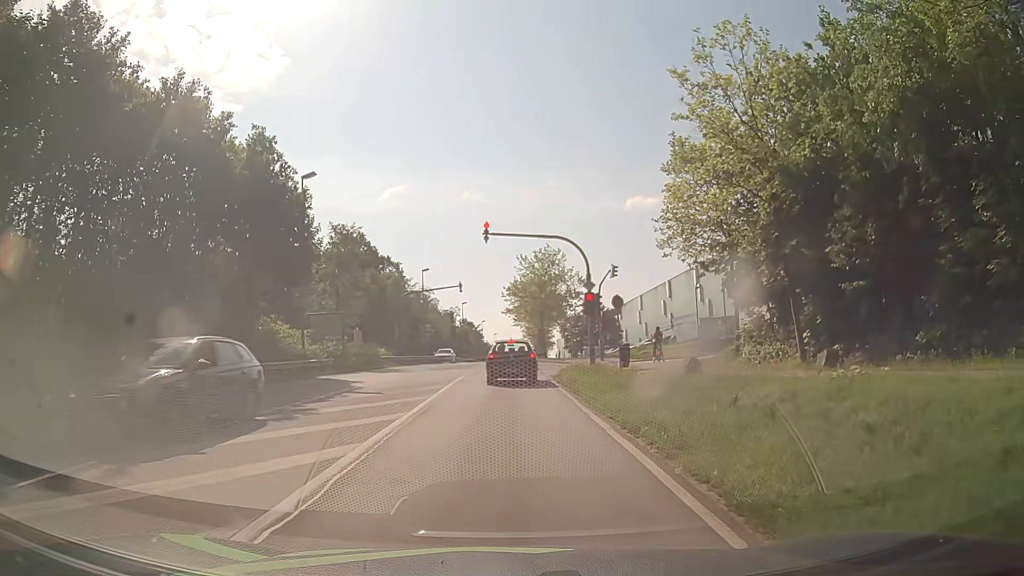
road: secondary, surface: asphalt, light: Day
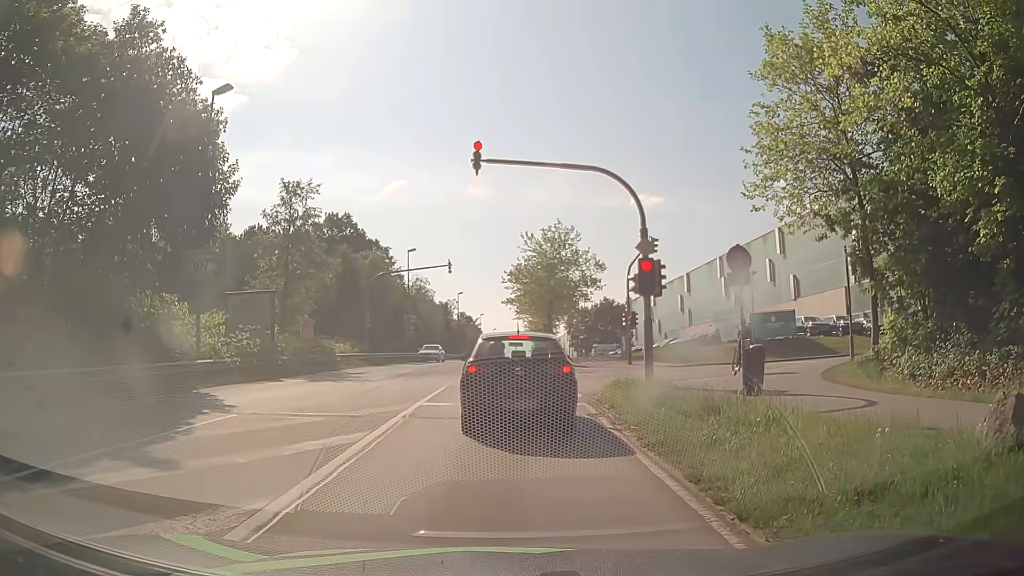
(+0.3, +11.4) m; 0°
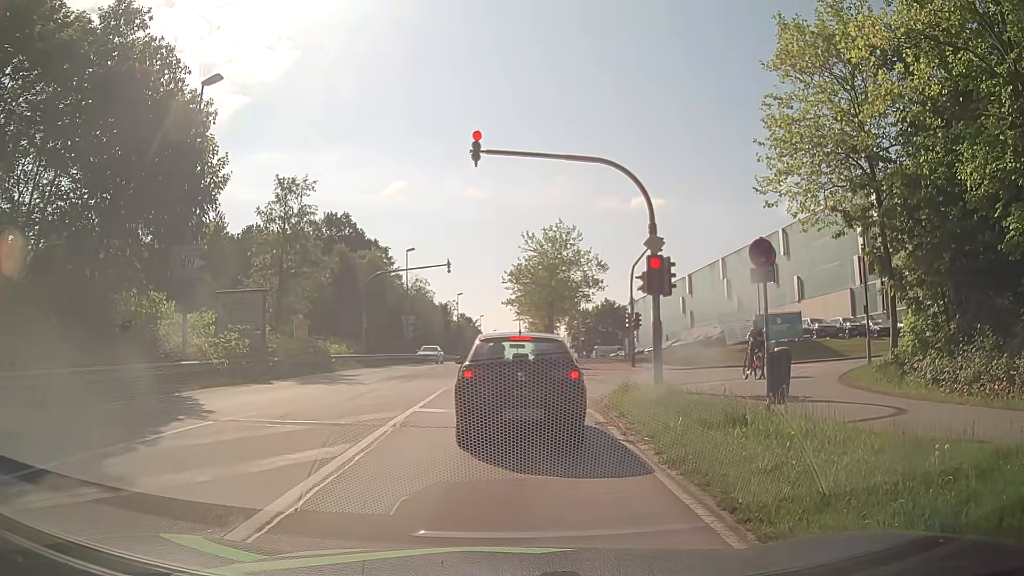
(0.0, +1.0) m; +1°
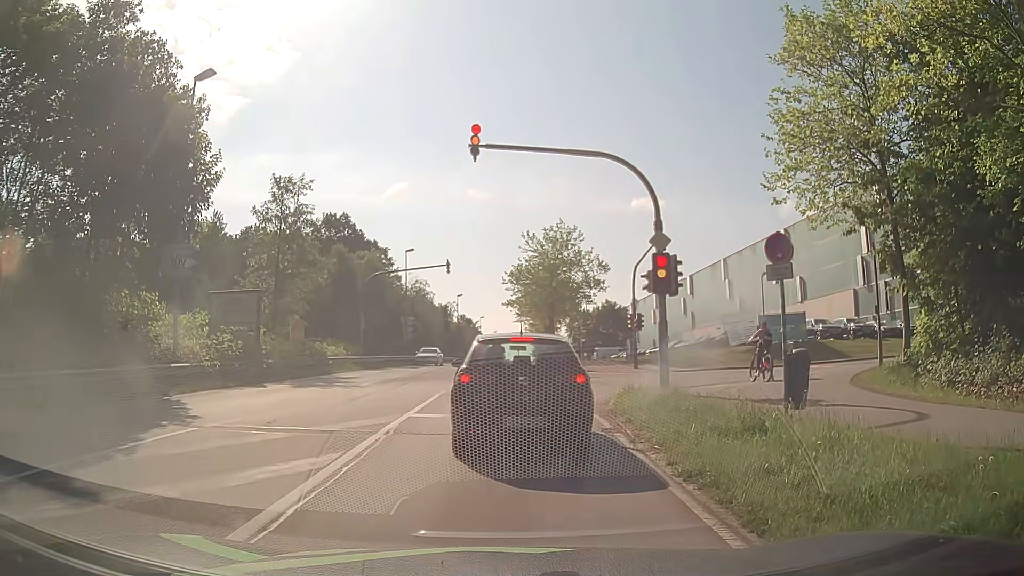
(0.0, +0.6) m; 0°
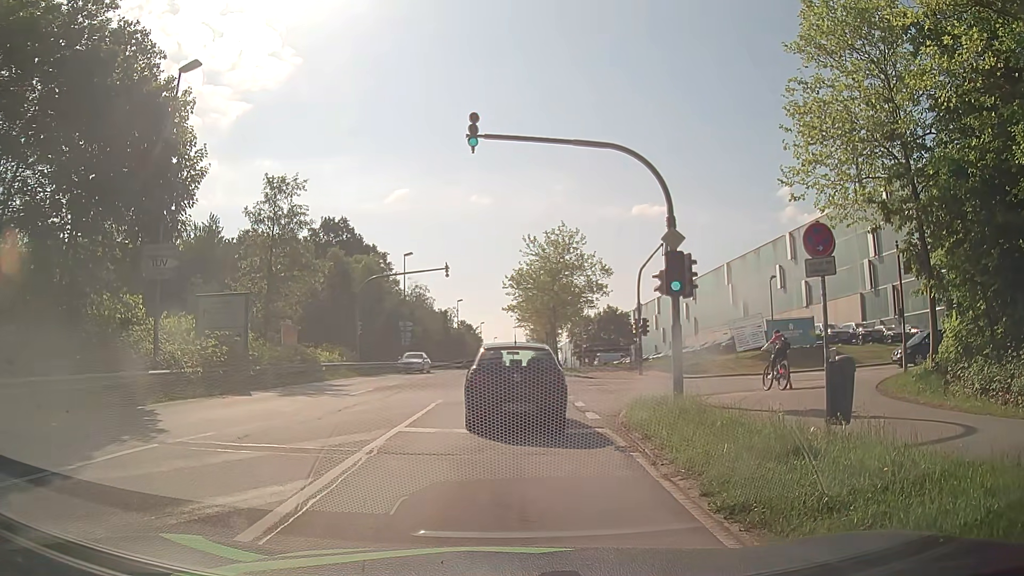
(0.0, +1.3) m; 0°
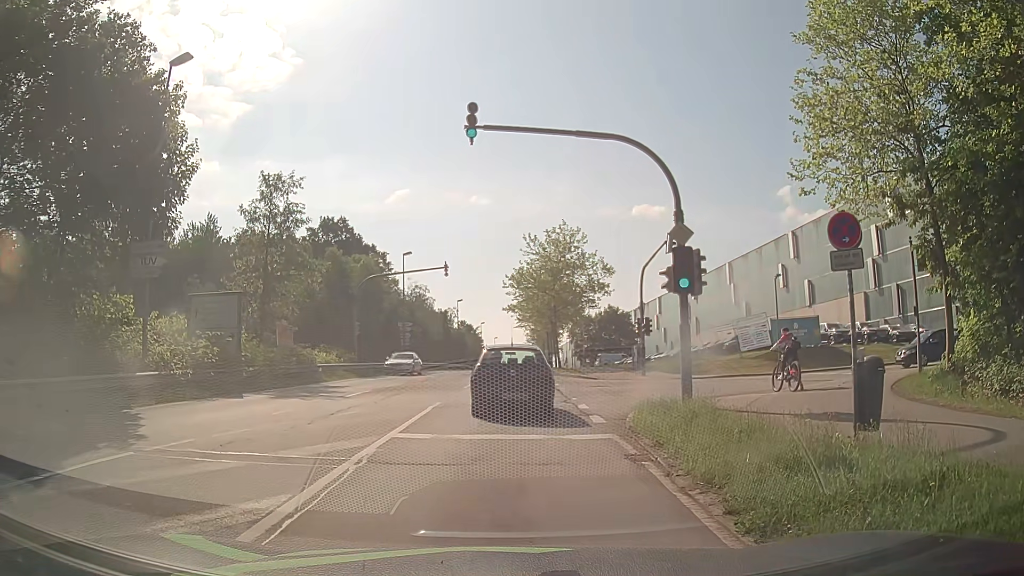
(0.0, +0.8) m; +2°
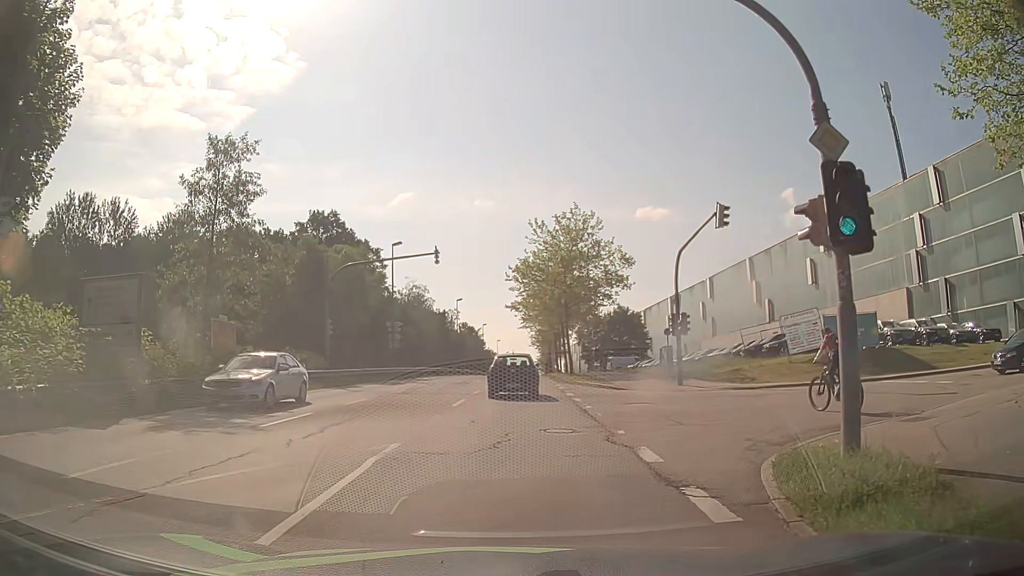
(-0.3, +7.5) m; -1°
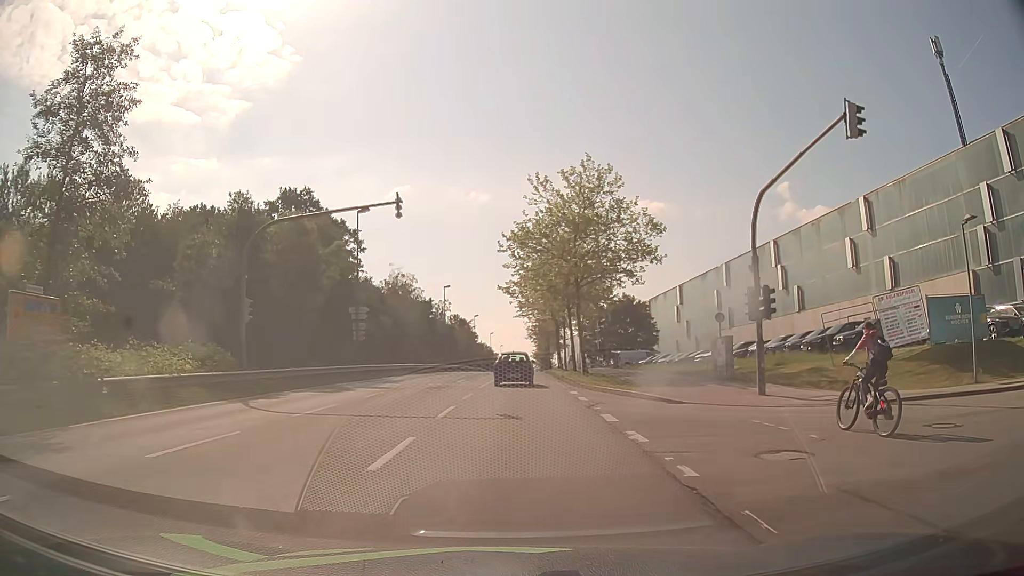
(-0.2, +10.7) m; -1°
(0, +10) (0, +20) (+1, +30) (+1, +40) (+1, +50) (+2, +60) (+2, +70) (+2, +80) (+3, +90) (+3, +100) m
